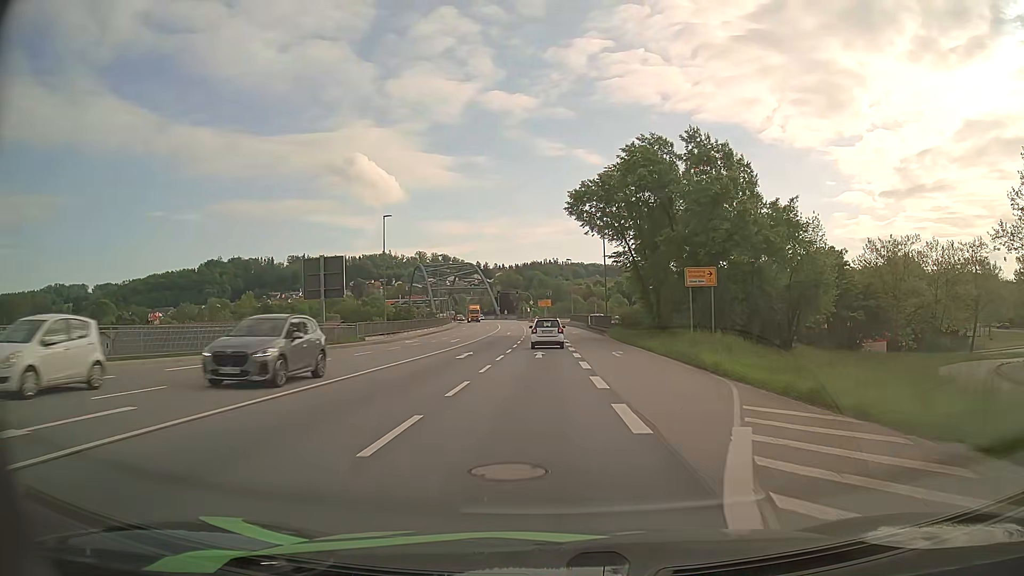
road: primary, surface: asphalt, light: Day
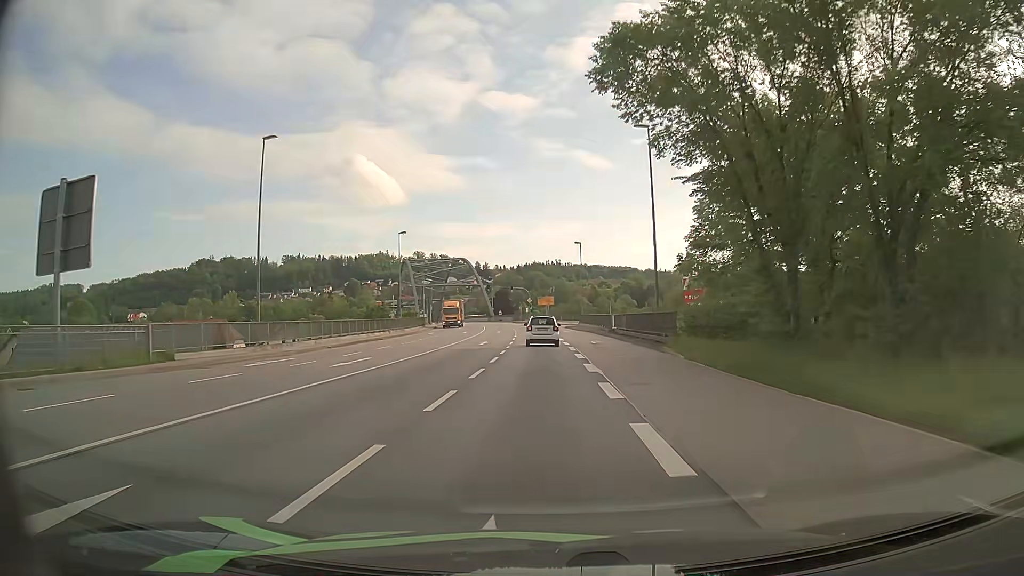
(0.0, +26.4) m; 0°
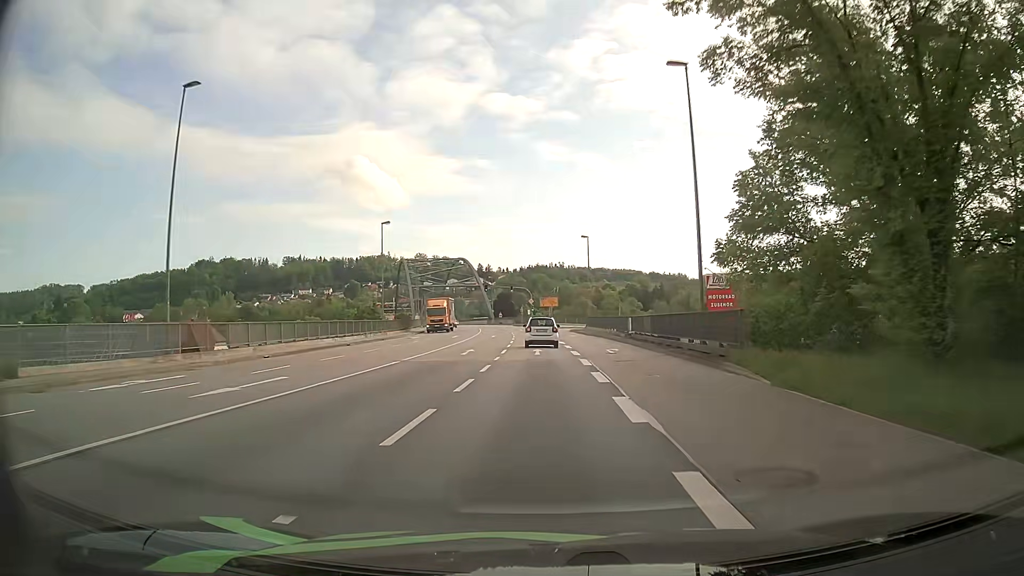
(0.0, +8.8) m; 0°
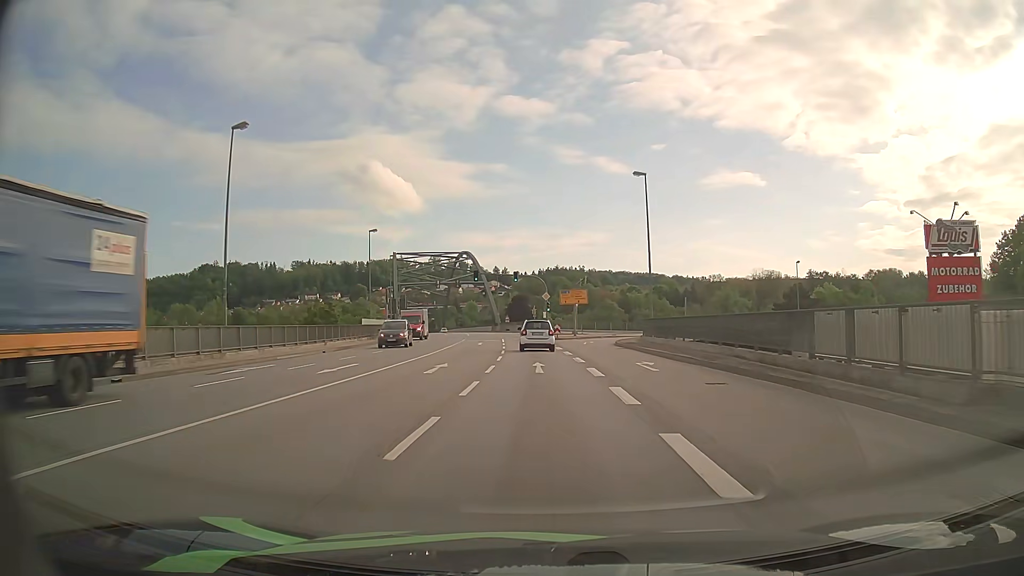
(-0.5, +33.8) m; -2°
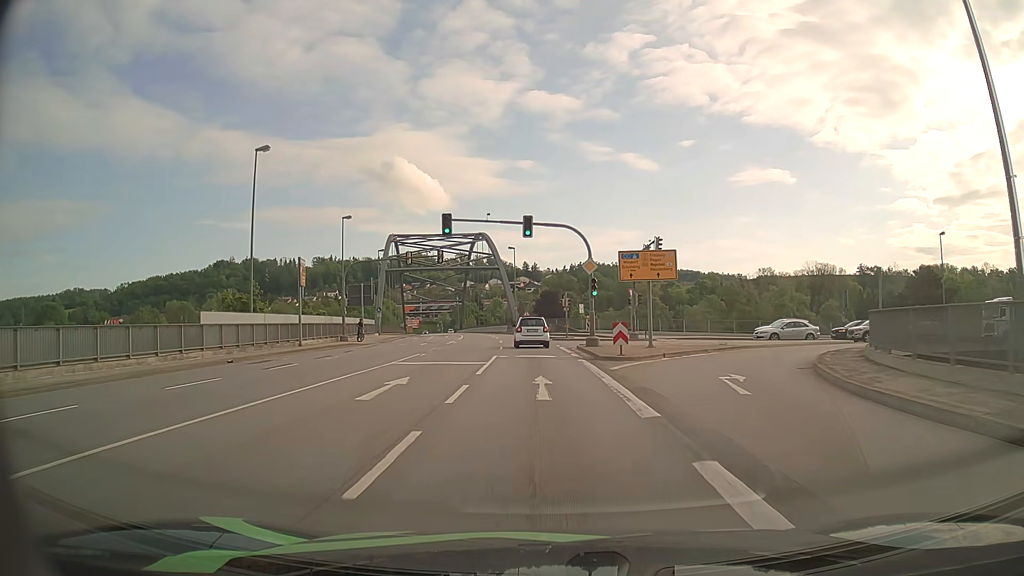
(-0.6, +31.5) m; -3°
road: primary_link
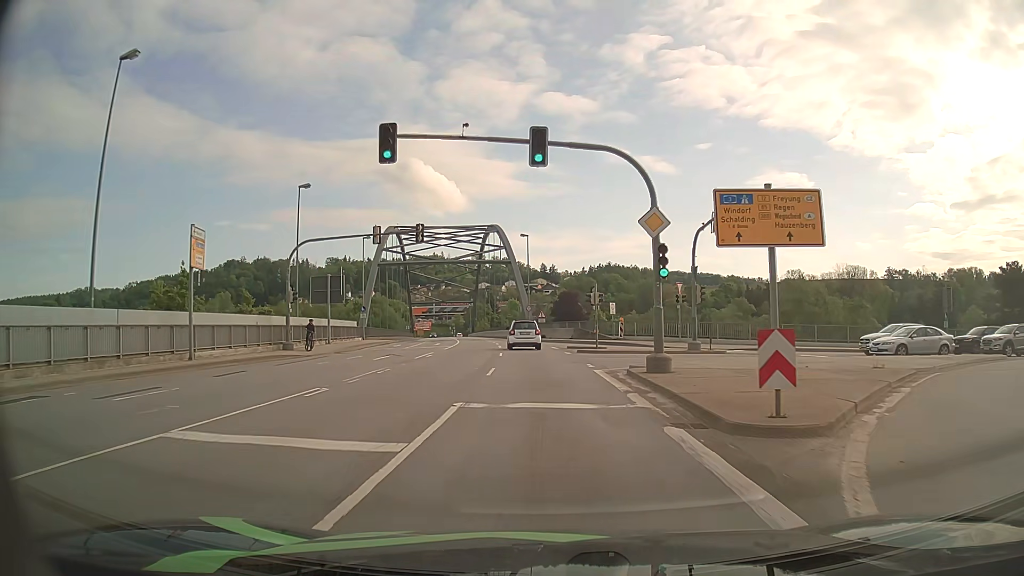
(-0.2, +14.4) m; -1°
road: primary
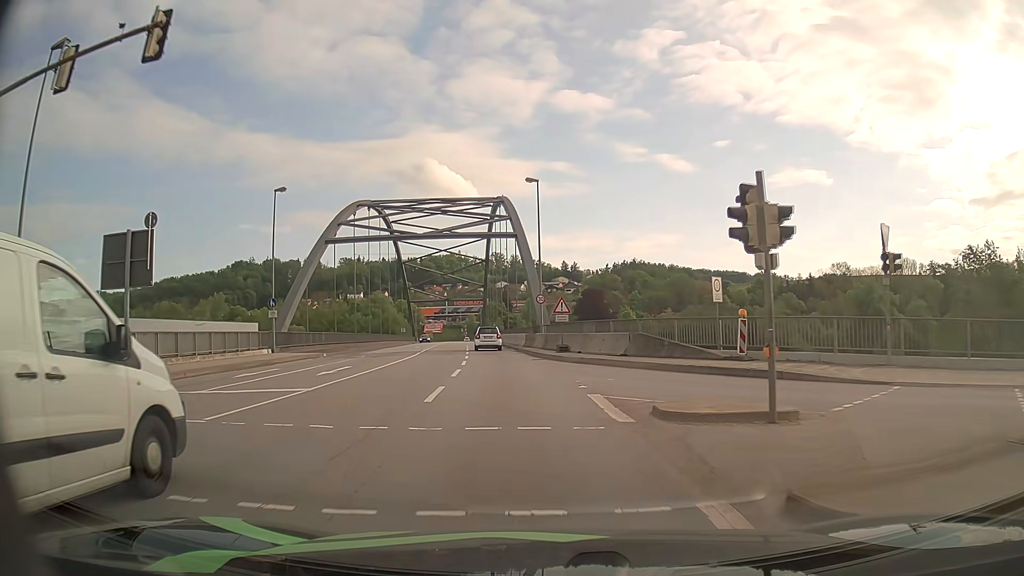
(-0.3, +26.6) m; -2°
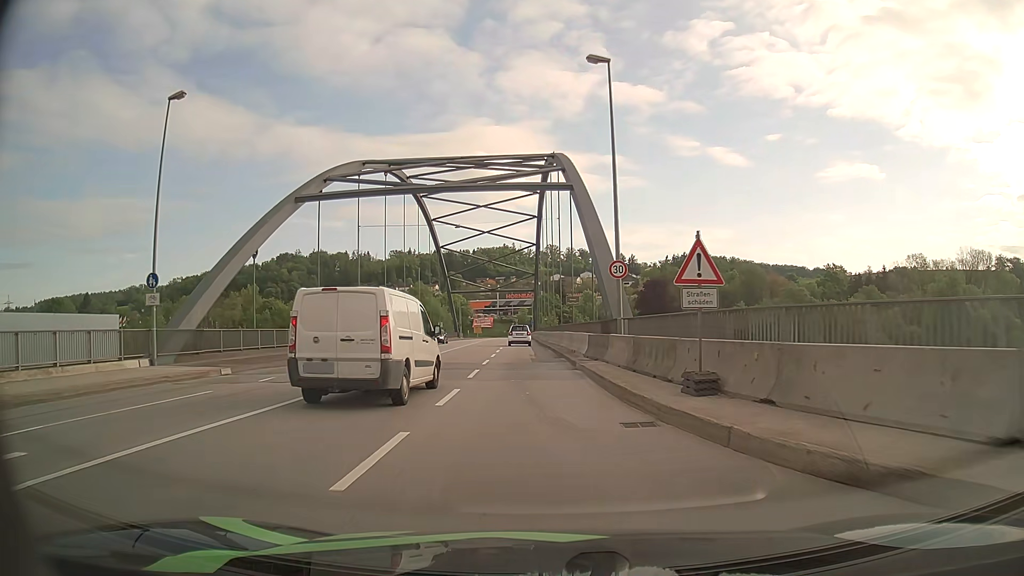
(-0.7, +18.9) m; -4°
(0, +10) (0, +20) (-1, +30) (-1, +40) (-2, +50) (-3, +60) (-3, +70) (-3, +80) (-4, +90) (-4, +100) m
